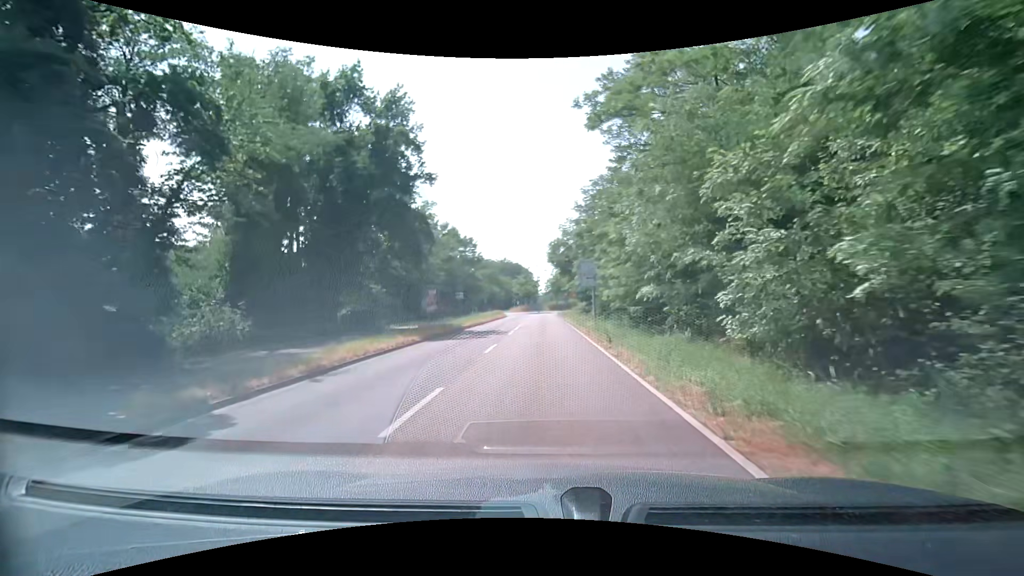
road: secondary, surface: asphalt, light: Day
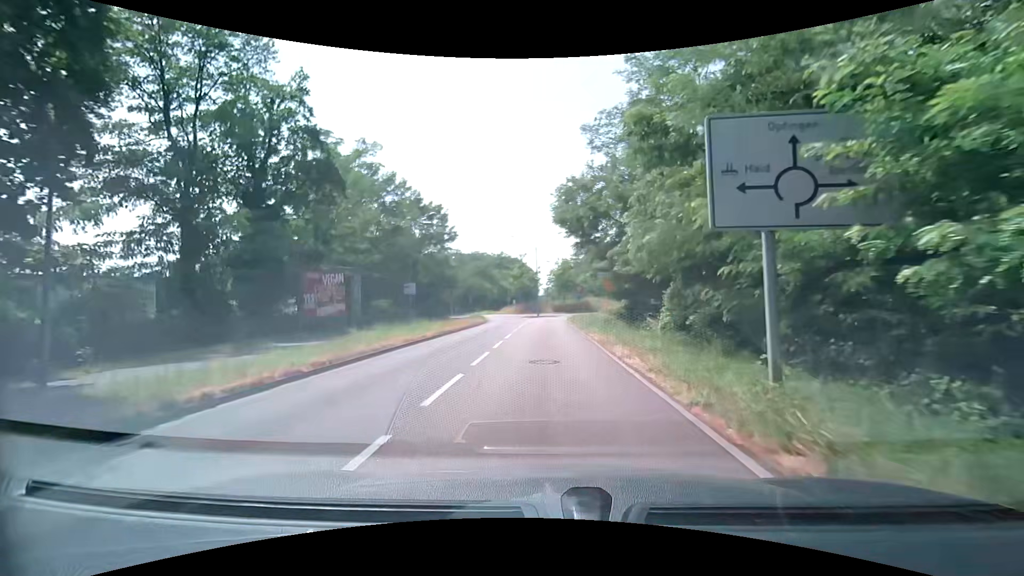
(+0.1, +25.5) m; 0°
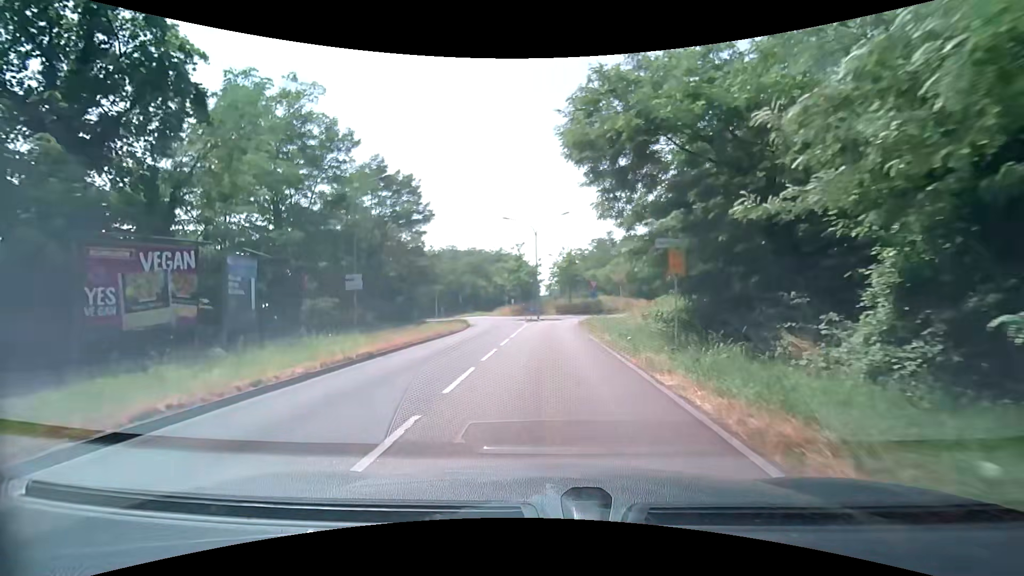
(0.0, +12.6) m; 0°
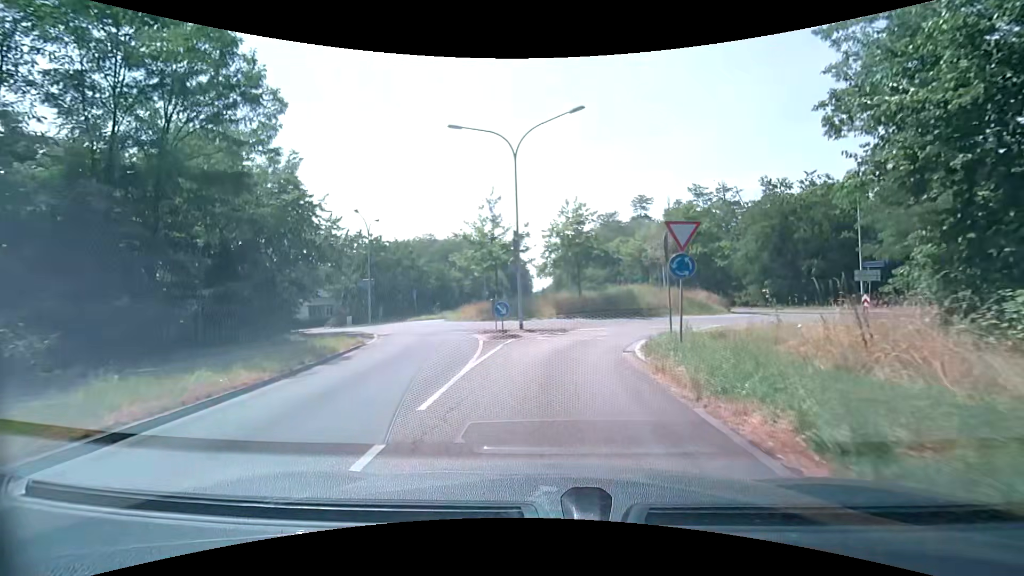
(-0.2, +23.8) m; 0°
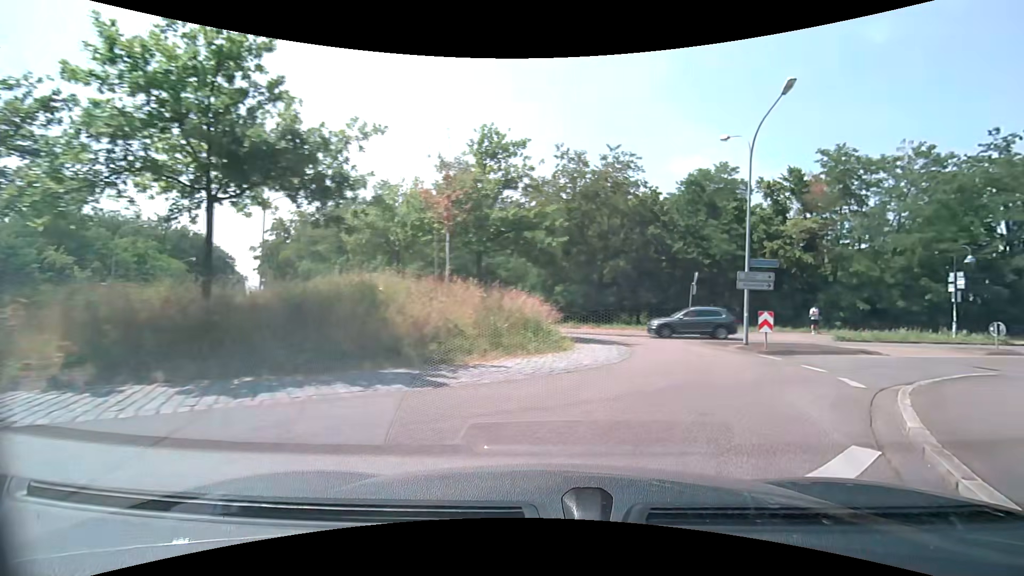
(+2.1, +20.9) m; +27°
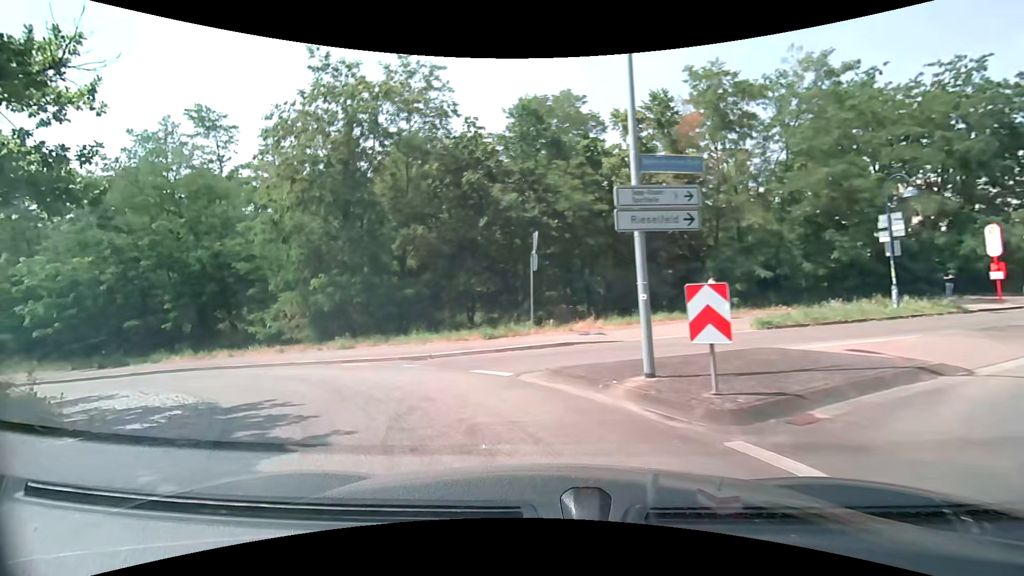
(+4.6, +13.8) m; +21°
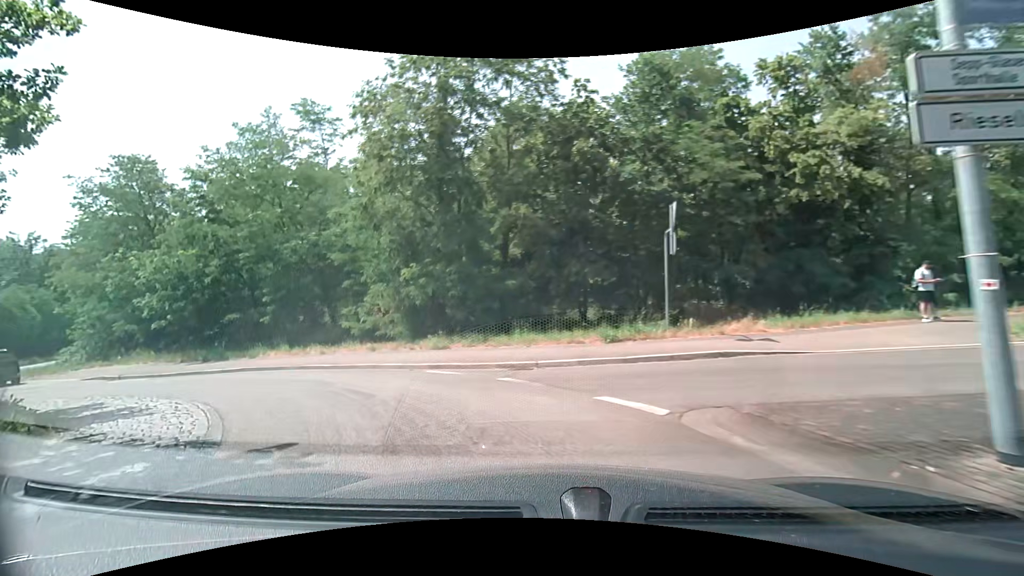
(-0.4, +3.6) m; -9°
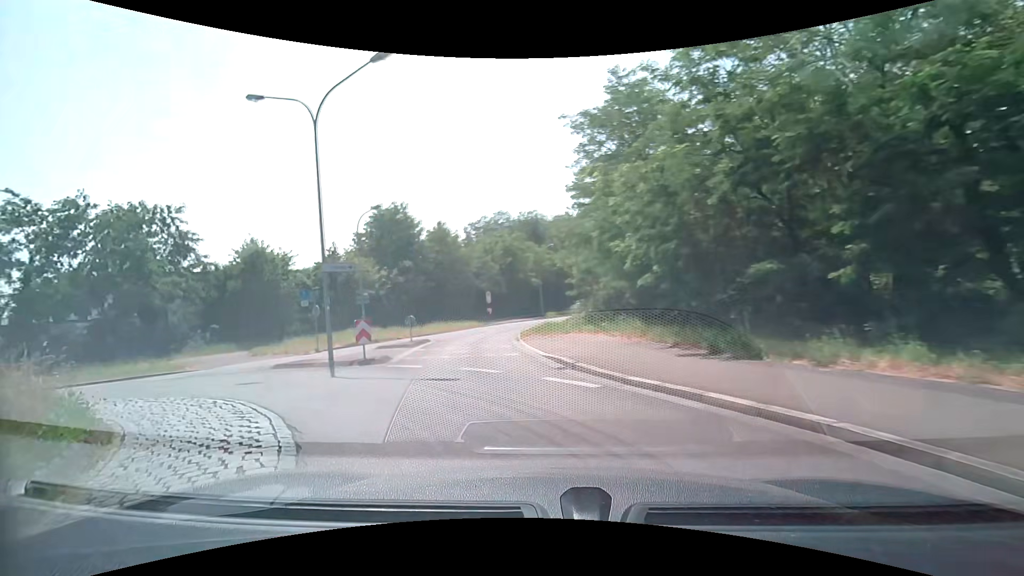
(-6.4, +11.9) m; -52°
(-3, +9) (-12, +14) (-22, +14) (-32, +13) (-42, +15) (-51, +17) (-61, +19) (-71, +22) (-80, +25) (-90, +29) m
